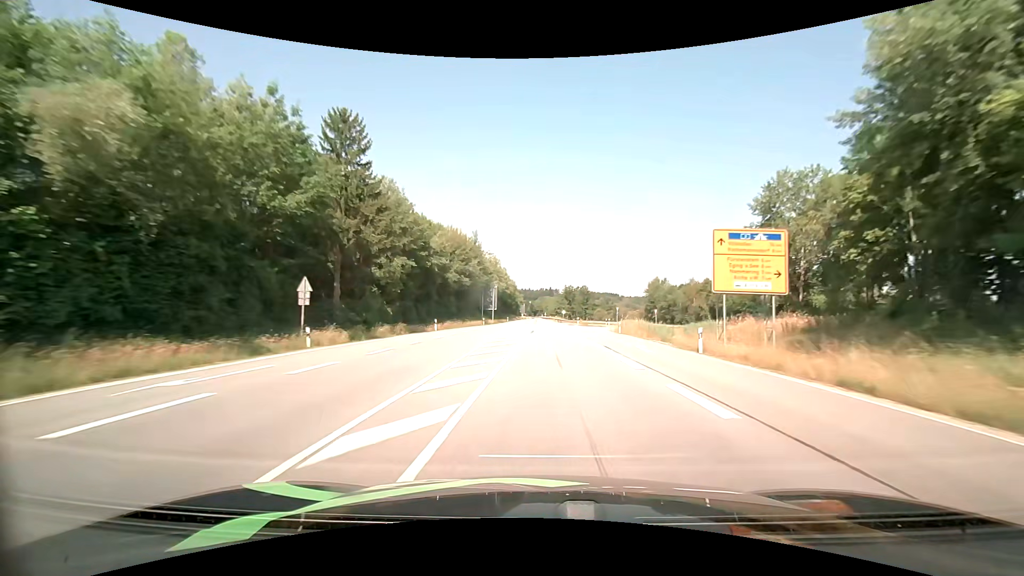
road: primary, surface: asphalt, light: Day
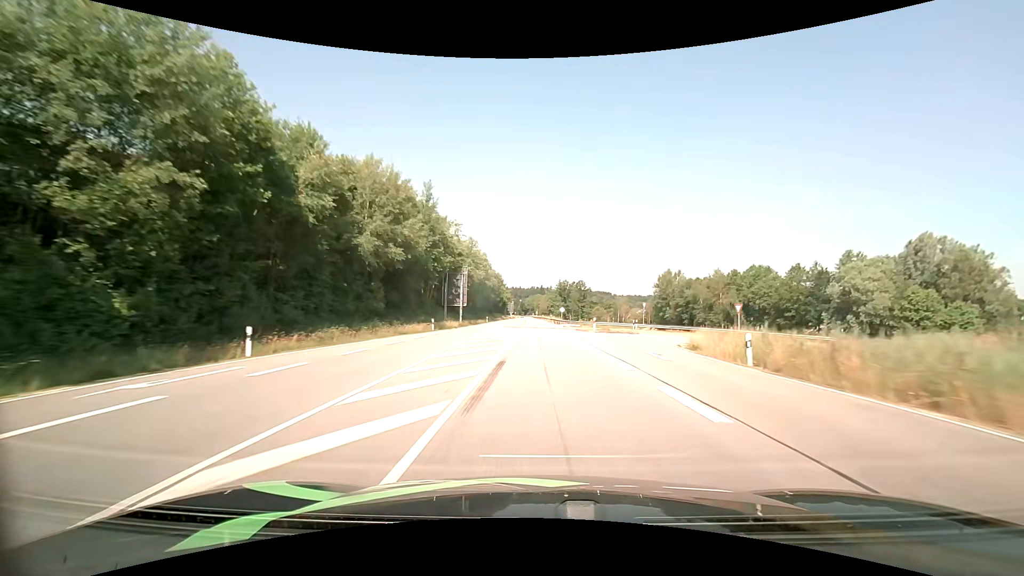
(+0.2, +30.3) m; +1°
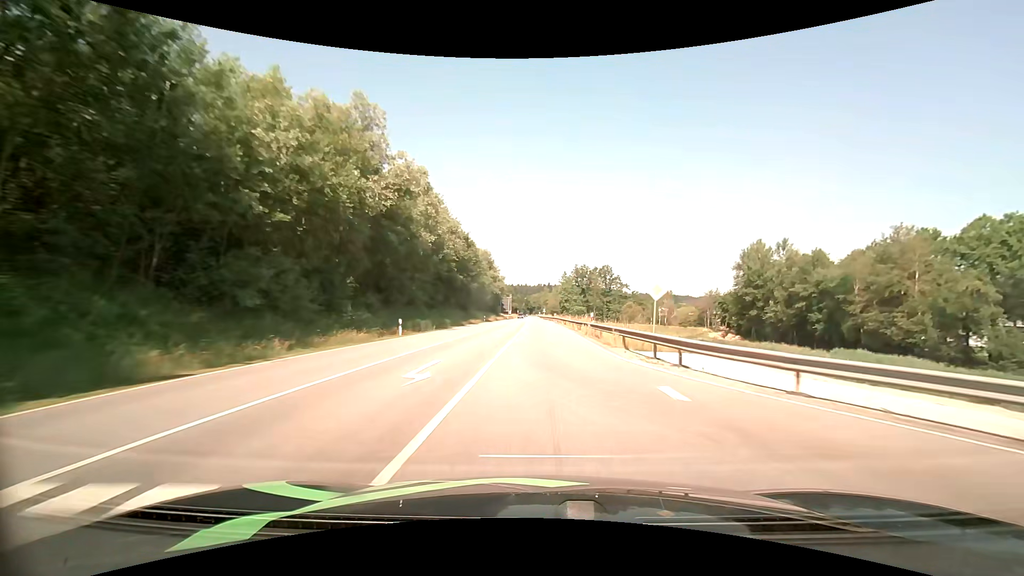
(-0.1, +61.4) m; -1°
(0, +10) (0, +20) (0, +30) (0, +40) (0, +50) (0, +60) (-1, +70) (-1, +80) (-1, +90) (-1, +100) m
